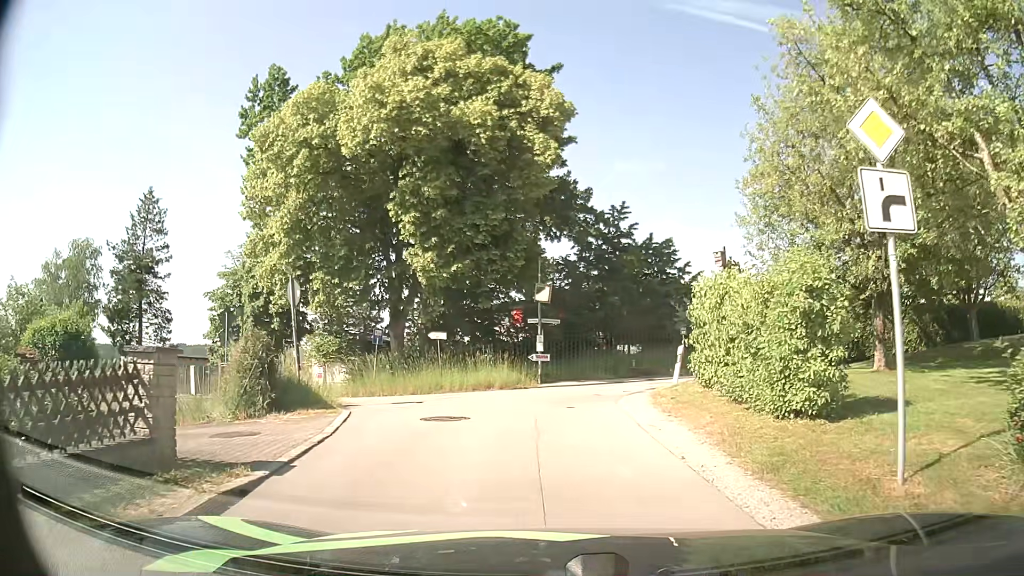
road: residential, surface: asphalt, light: Day
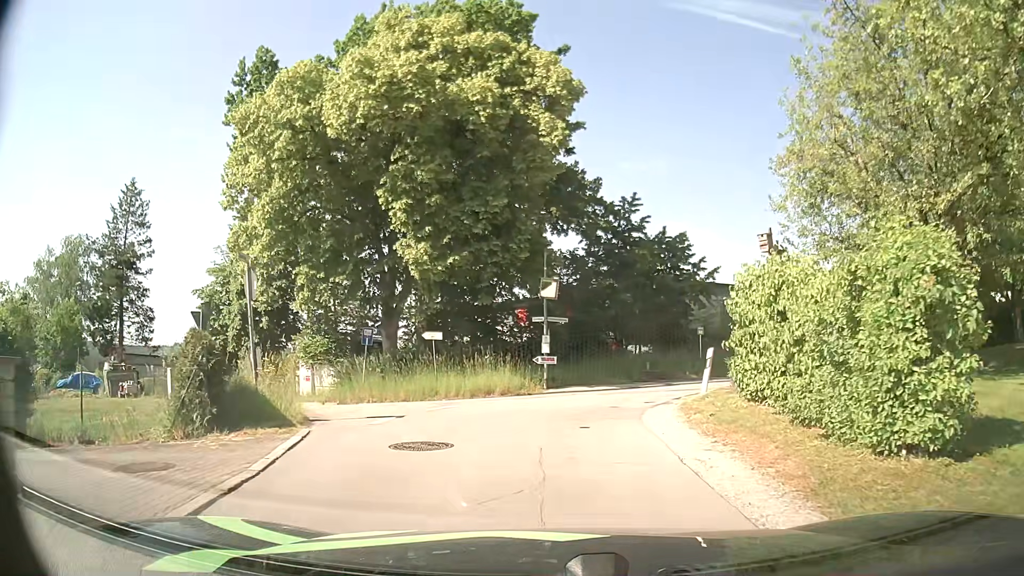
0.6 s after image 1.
(0.0, +2.6) m; -1°
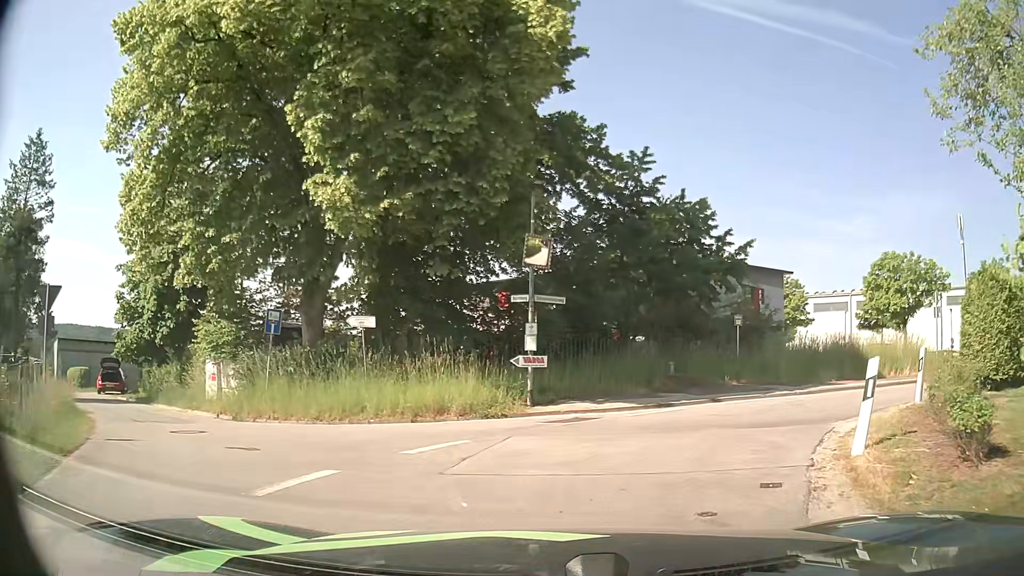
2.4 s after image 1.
(-0.1, +8.2) m; +1°
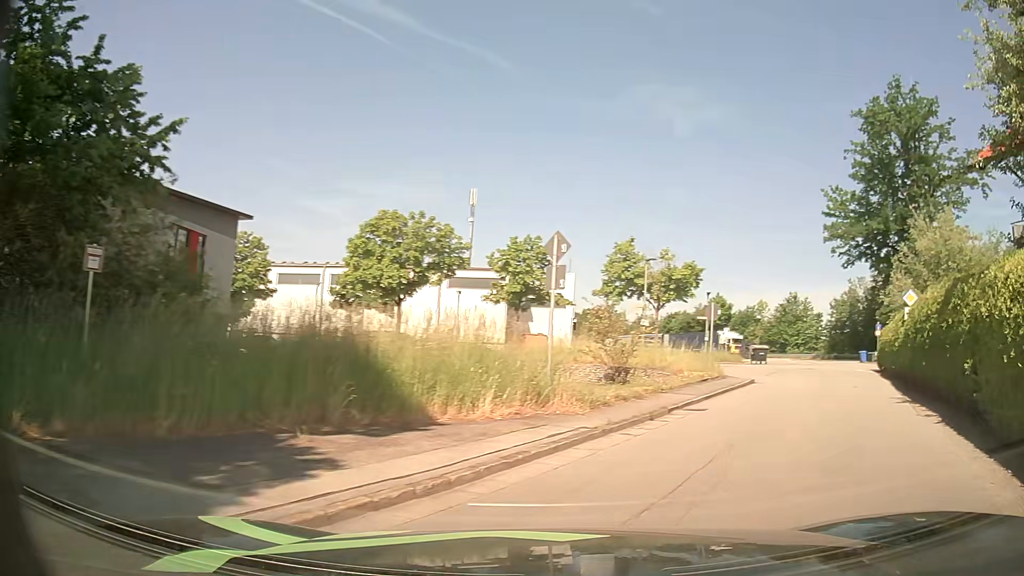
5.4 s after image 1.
(+4.2, +13.6) m; +44°
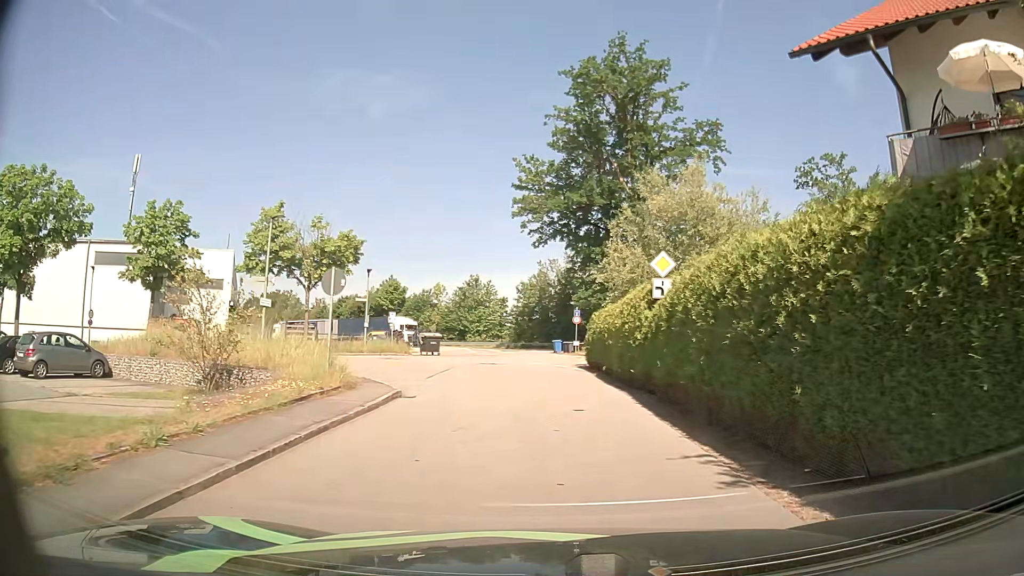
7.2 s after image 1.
(+2.7, +8.4) m; +29°
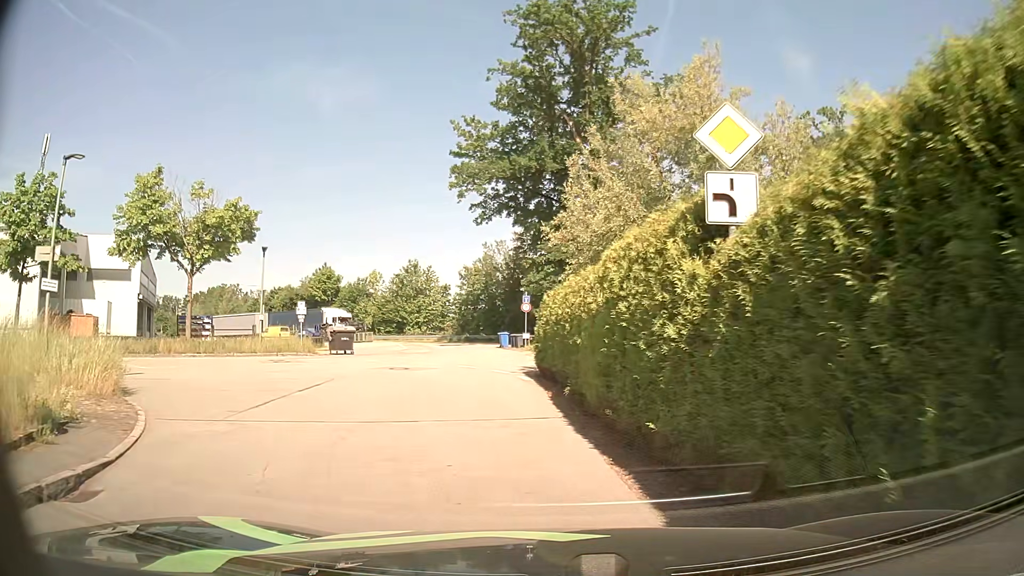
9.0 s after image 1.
(+0.6, +9.5) m; +5°
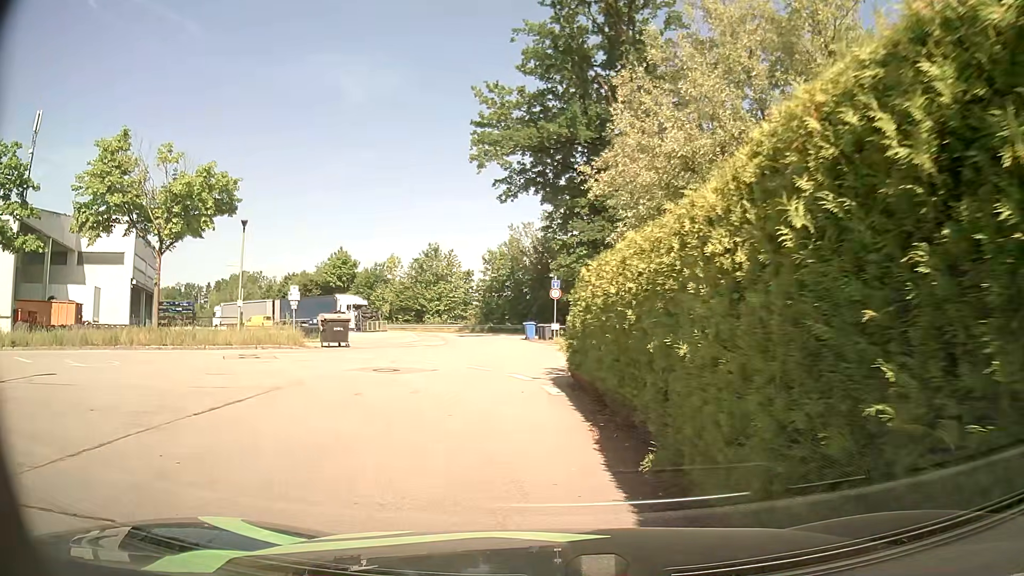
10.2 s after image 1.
(-0.2, +5.5) m; -4°
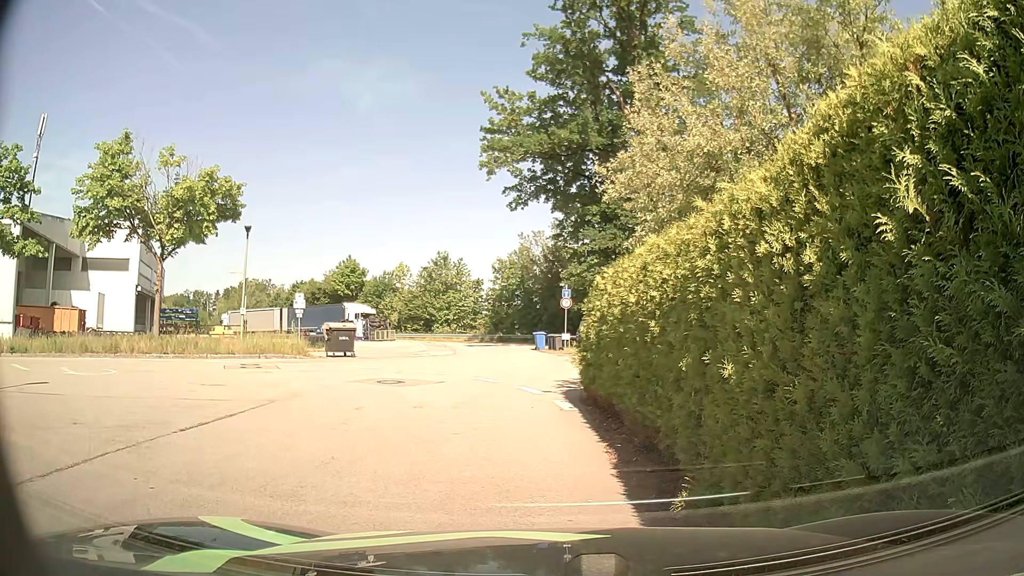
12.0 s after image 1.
(0.0, +0.6) m; -2°
